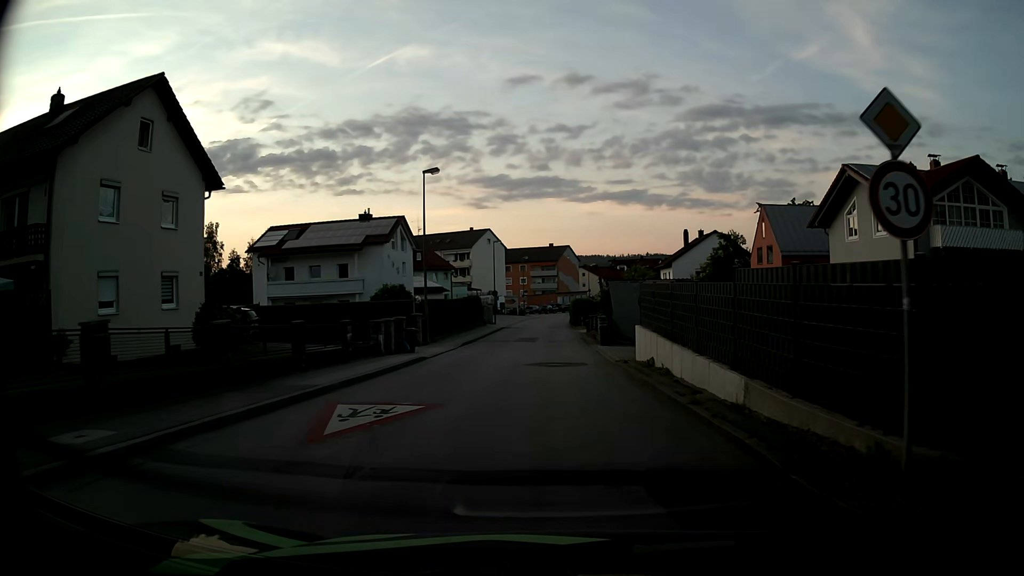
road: unclassified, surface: asphalt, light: Day
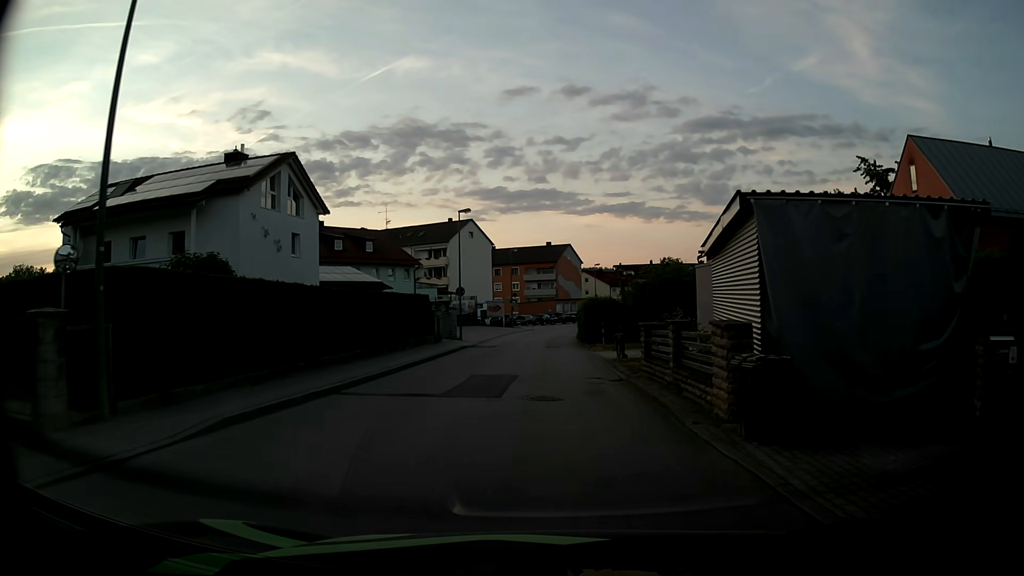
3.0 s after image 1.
(+0.2, +23.9) m; +1°
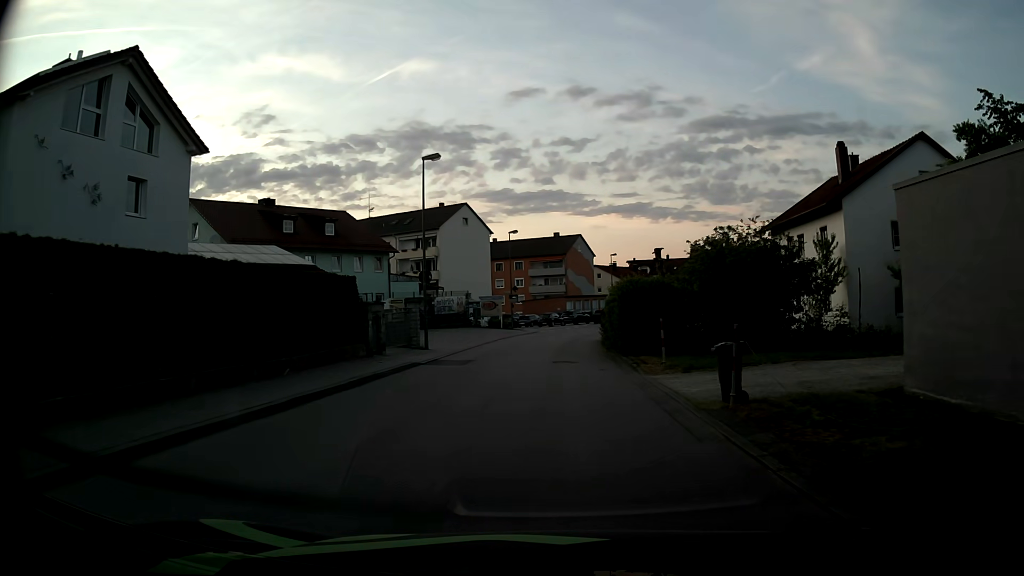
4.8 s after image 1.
(-0.2, +14.4) m; -1°
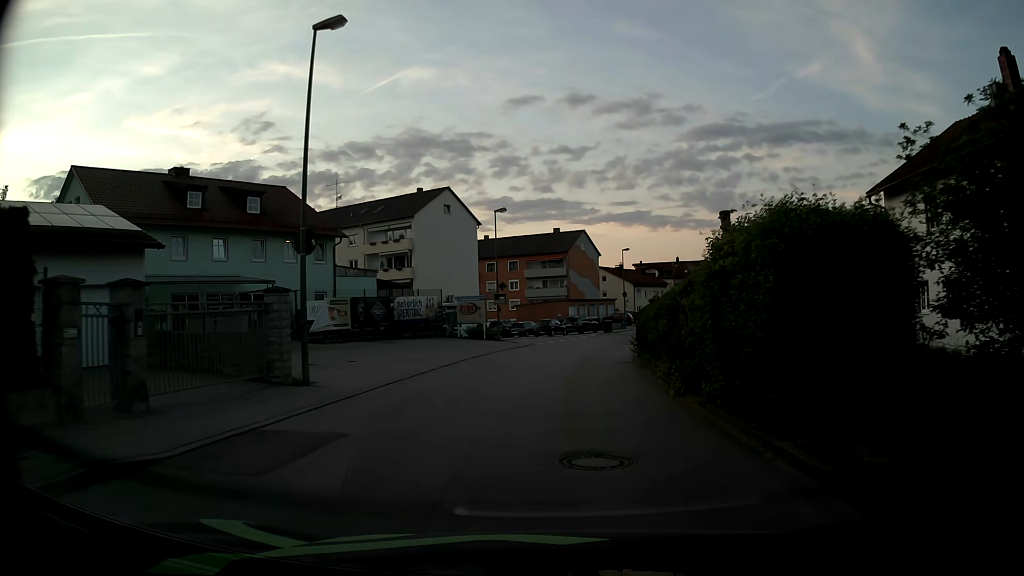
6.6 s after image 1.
(0.0, +14.3) m; +1°
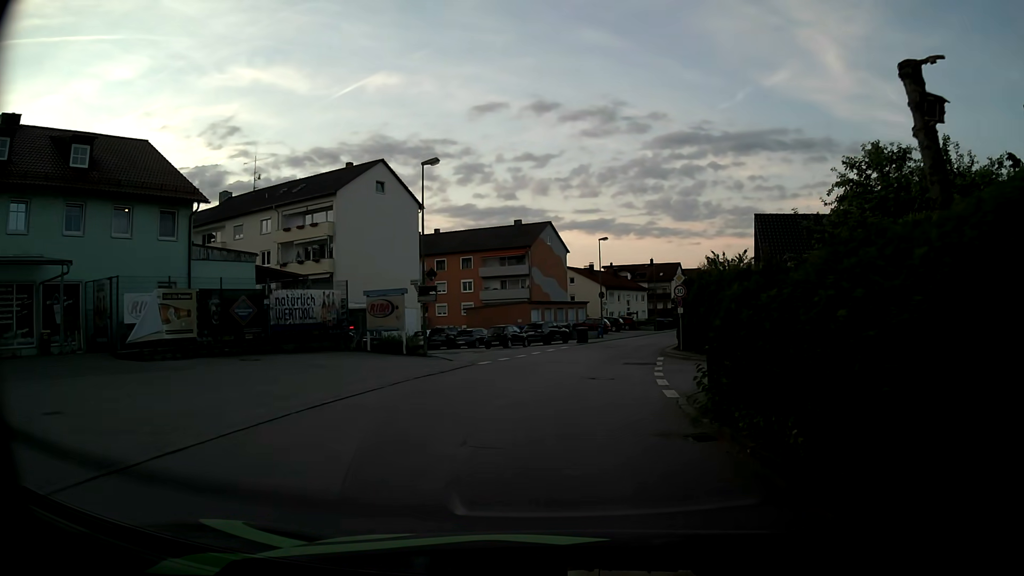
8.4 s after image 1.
(+0.3, +14.3) m; +3°
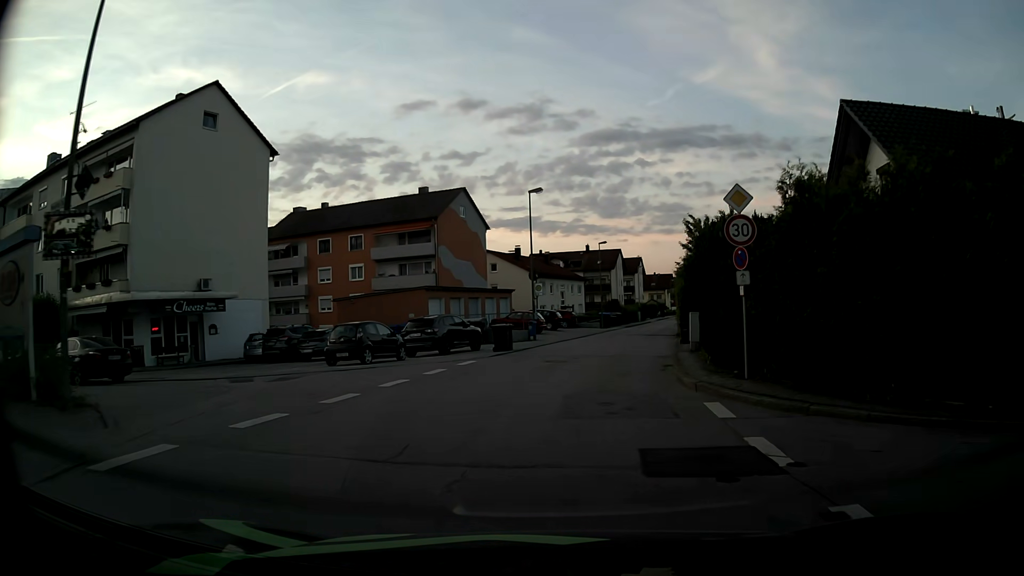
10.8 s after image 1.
(+0.9, +19.1) m; +6°
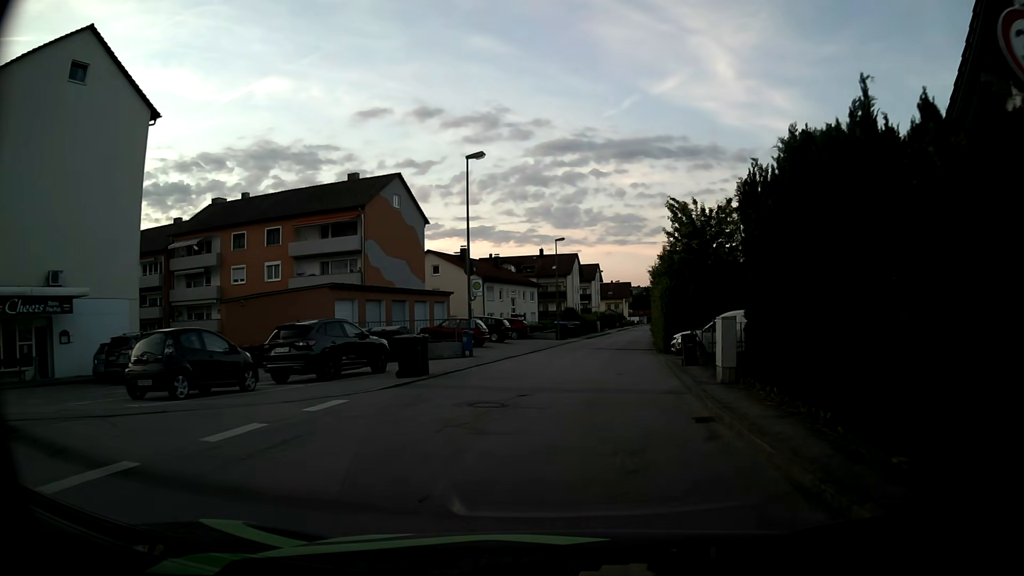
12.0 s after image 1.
(+0.3, +9.5) m; +4°
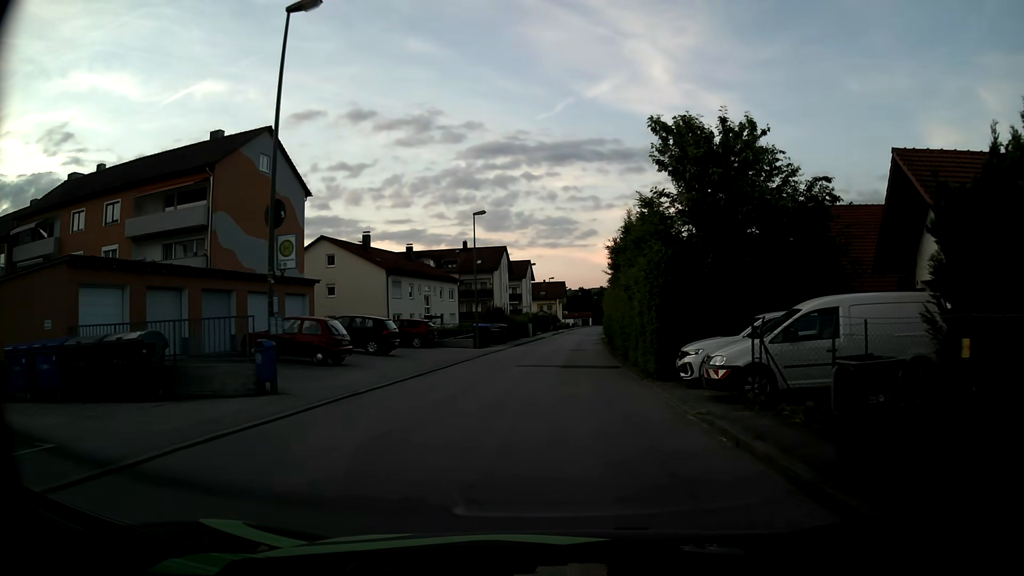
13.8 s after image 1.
(+0.6, +14.2) m; +5°
(0, +10) (+1, +20) (+1, +30) (+2, +40) (+2, +50) (+3, +60) (+4, +70) (+5, +80) (+6, +90) (+7, +100) m
